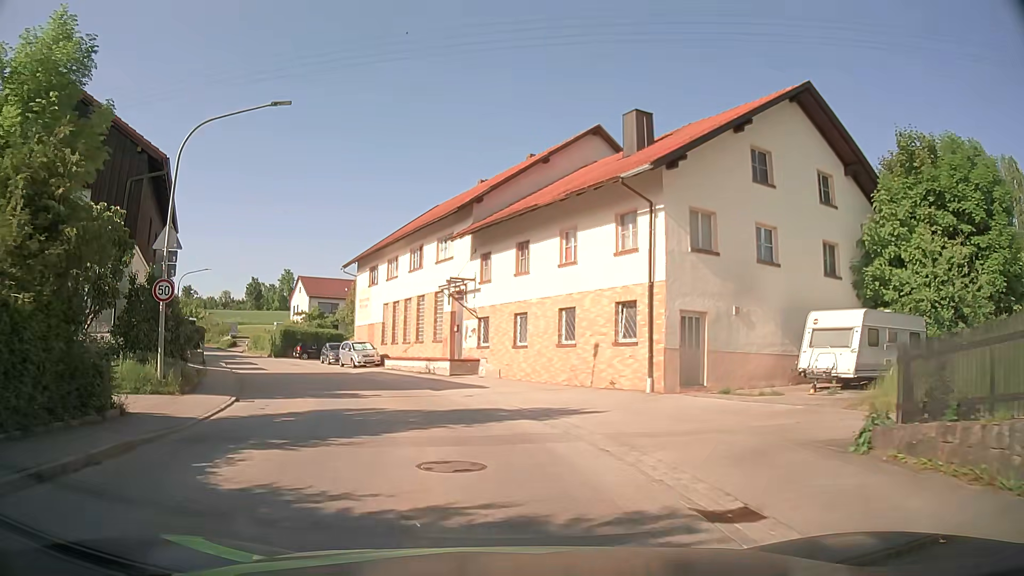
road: tertiary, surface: asphalt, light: Day
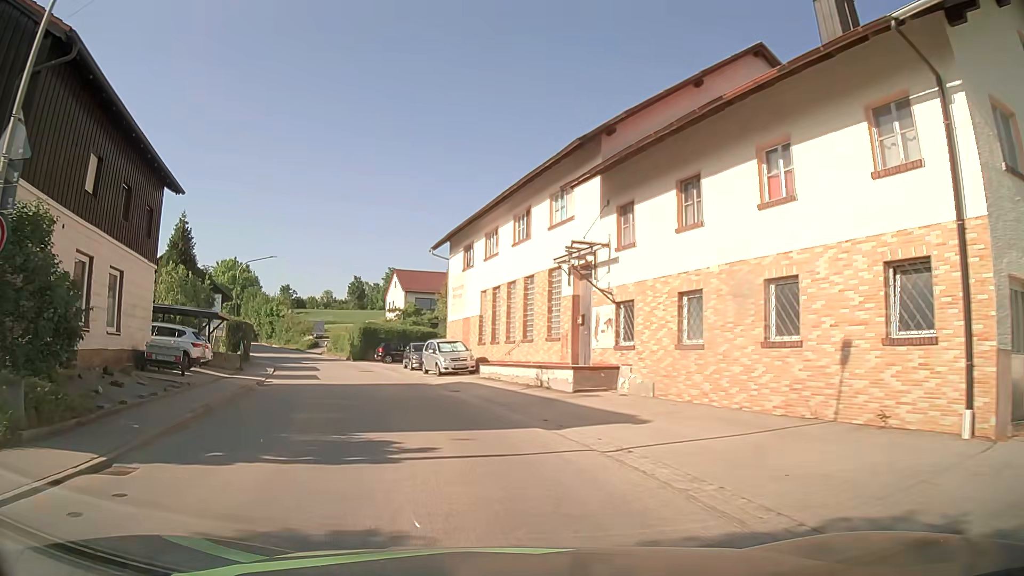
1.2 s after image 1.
(-0.8, +10.2) m; -9°
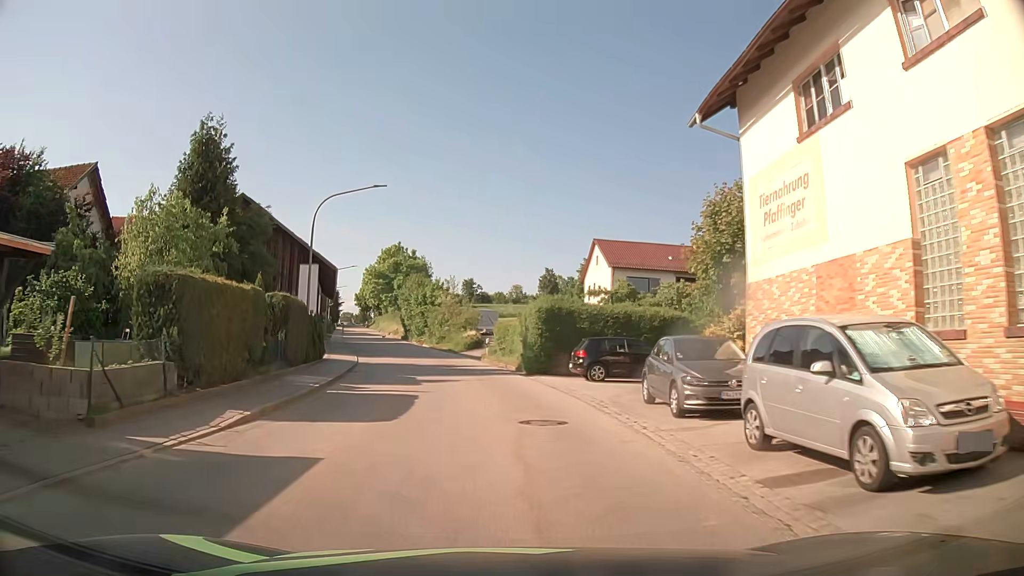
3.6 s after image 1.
(-4.3, +23.4) m; -17°
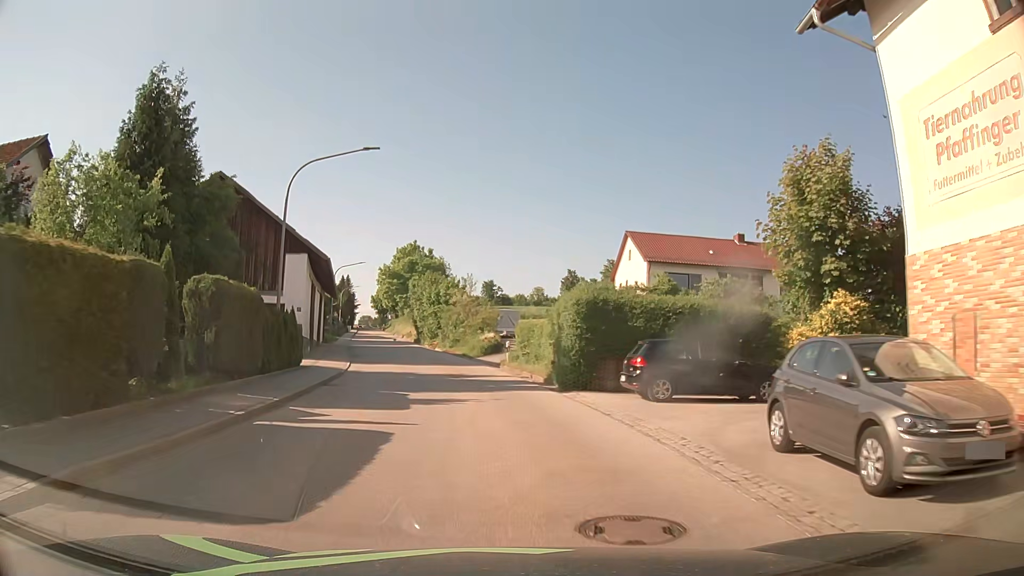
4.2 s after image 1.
(-0.1, +6.2) m; -2°
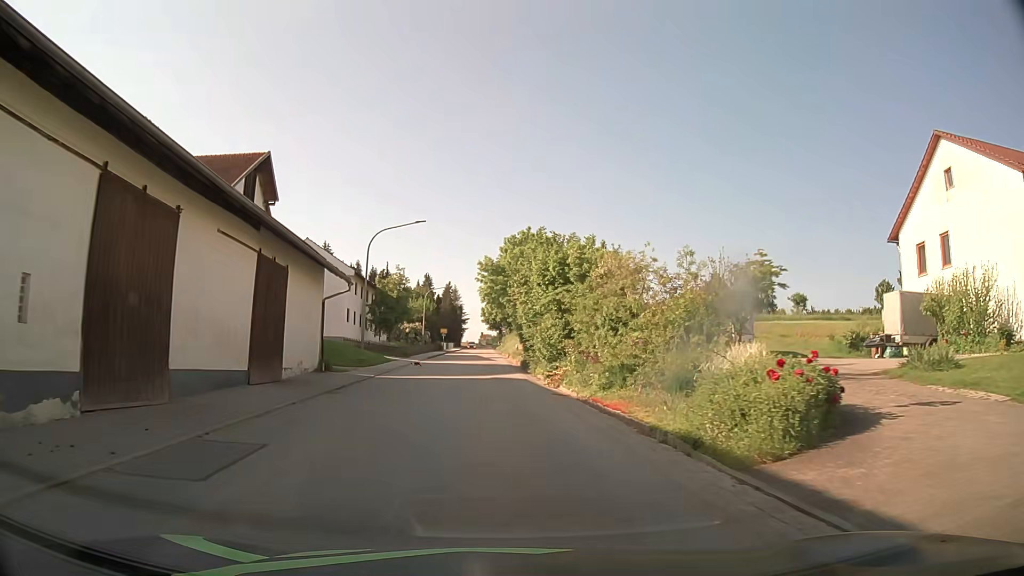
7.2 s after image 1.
(-3.0, +30.6) m; -11°
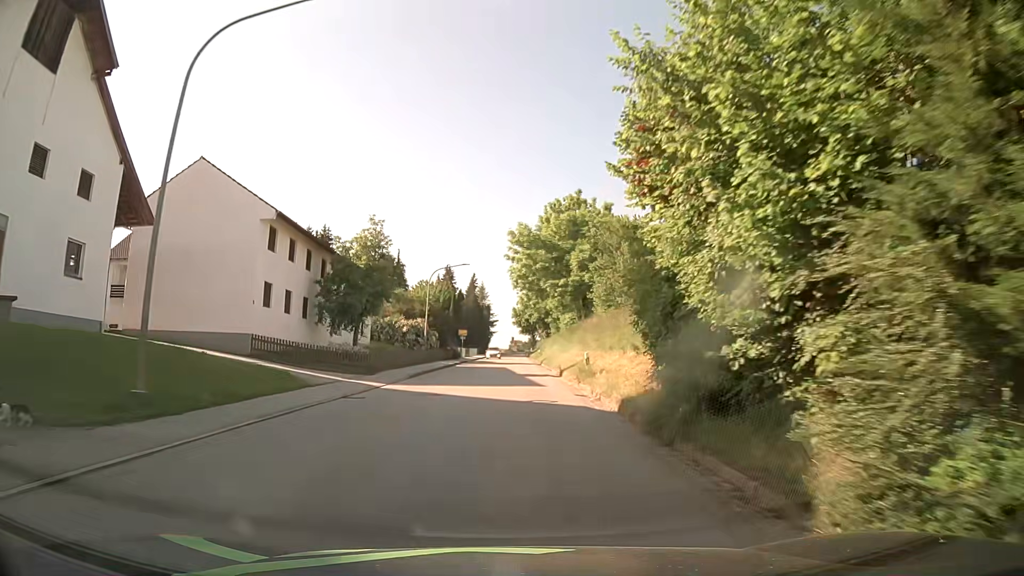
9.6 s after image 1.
(-0.8, +25.0) m; -3°
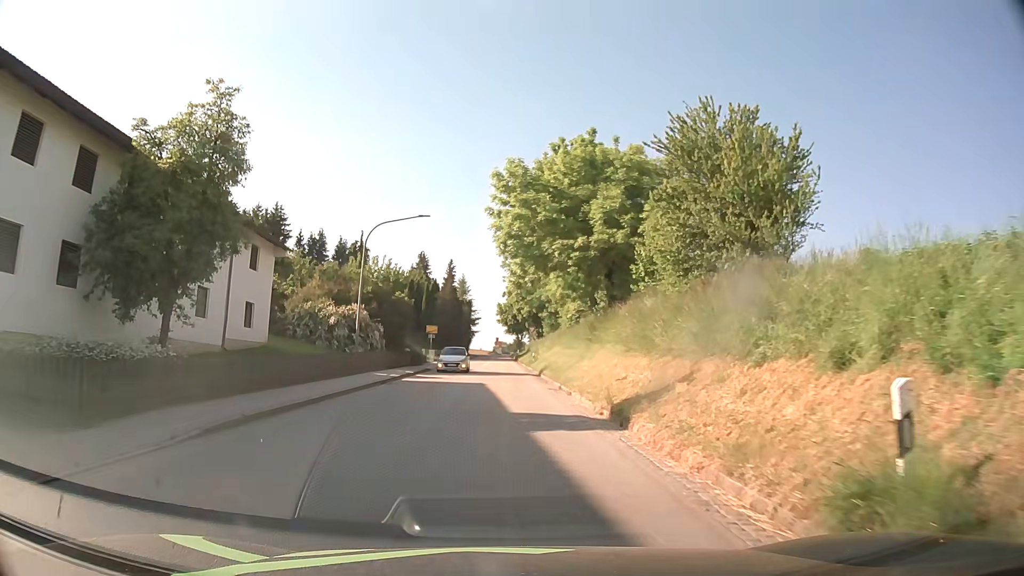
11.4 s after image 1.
(+0.3, +19.5) m; +2°
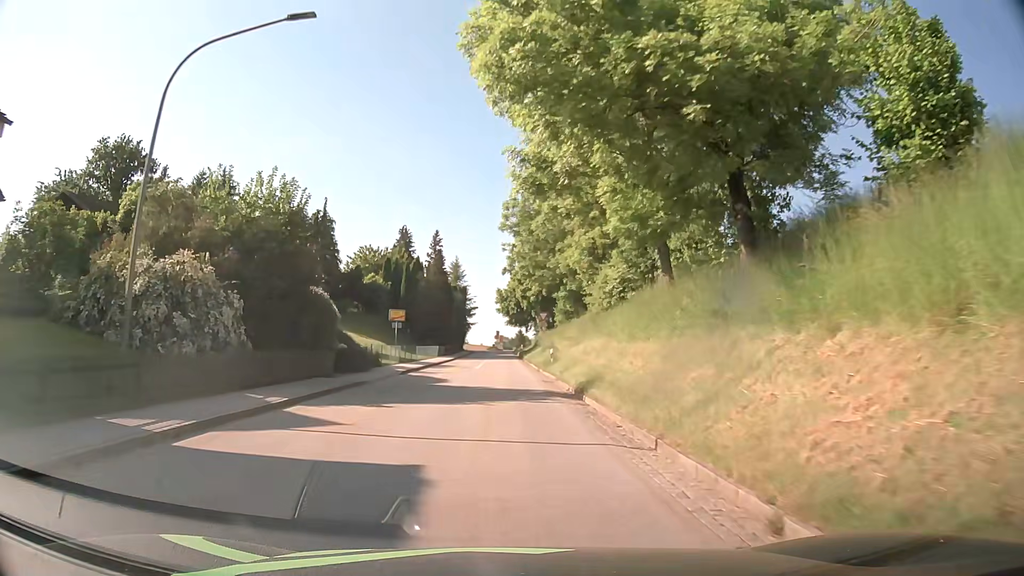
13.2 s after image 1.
(-0.1, +20.3) m; -1°
(0, +10) (0, +20) (0, +30) (0, +40) (0, +50) (0, +60) (-1, +70) (-1, +80) (-1, +90) (-1, +100) m
